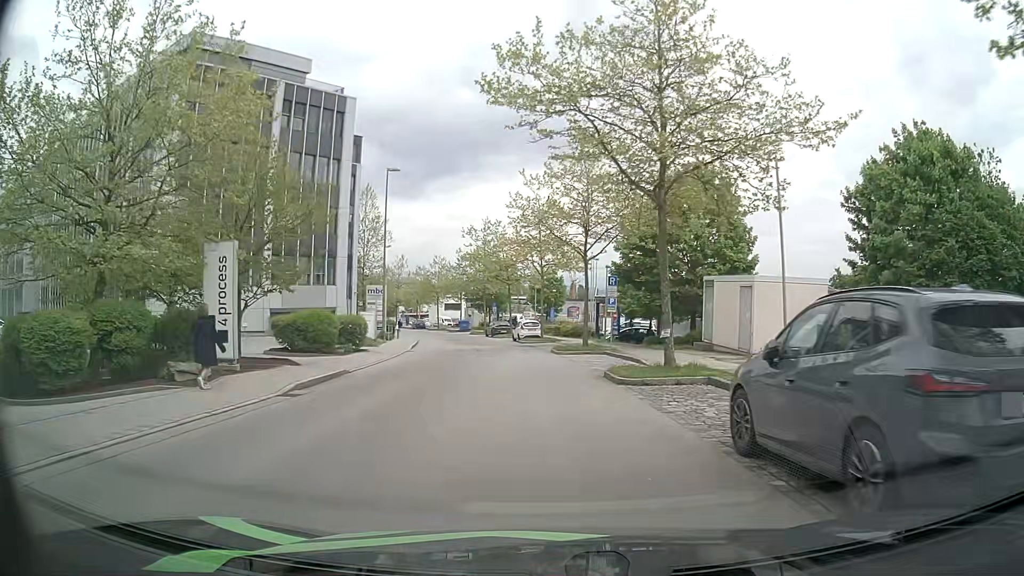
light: Day
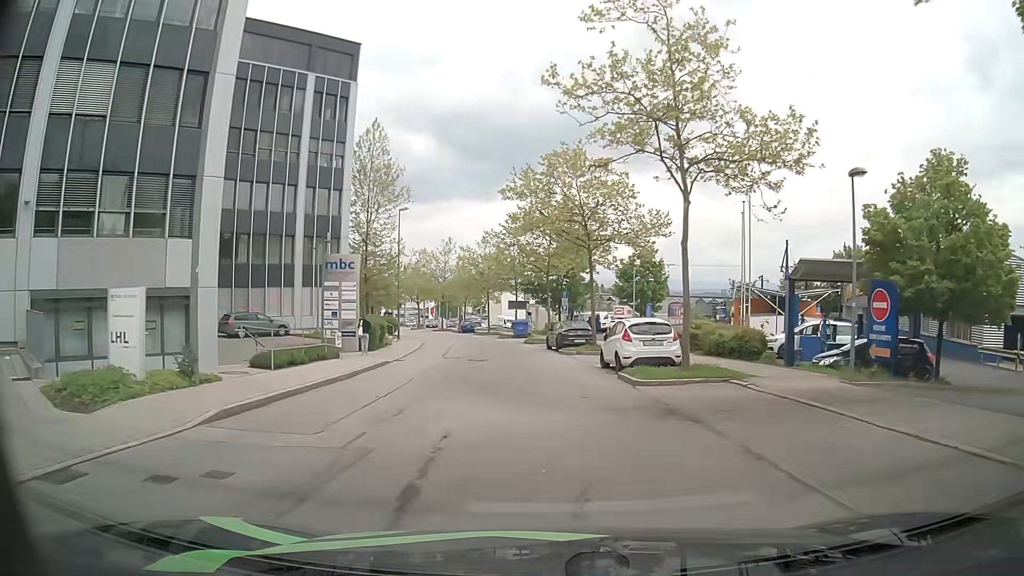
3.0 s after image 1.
(-1.6, +28.0) m; -6°
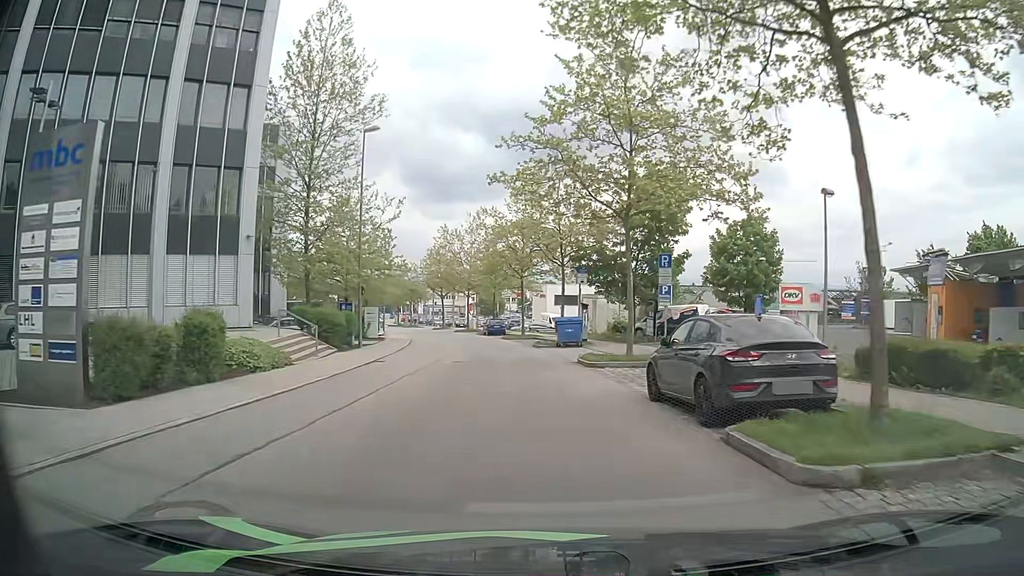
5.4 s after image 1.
(-0.9, +22.6) m; -4°
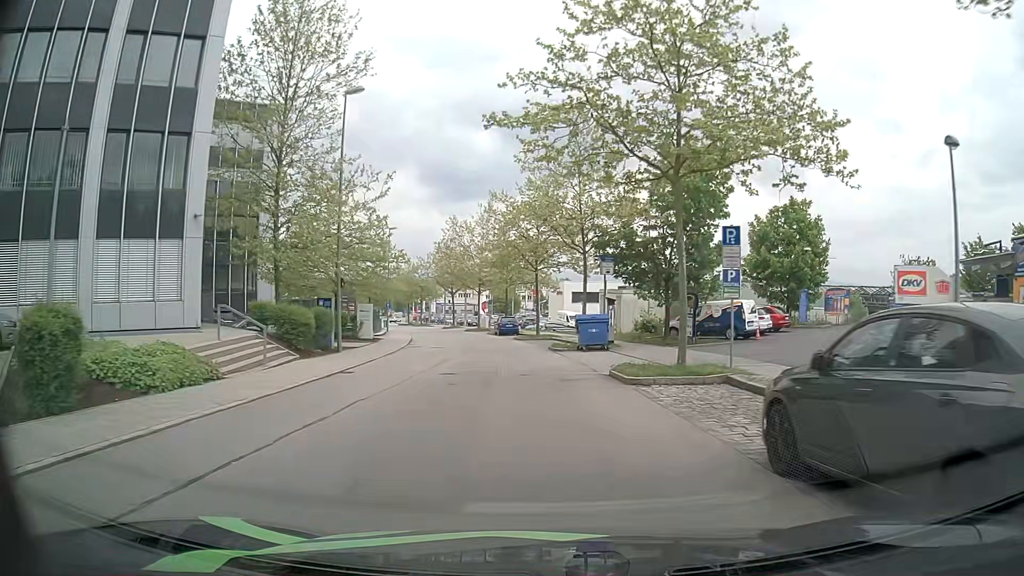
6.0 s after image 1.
(-0.1, +5.6) m; -2°
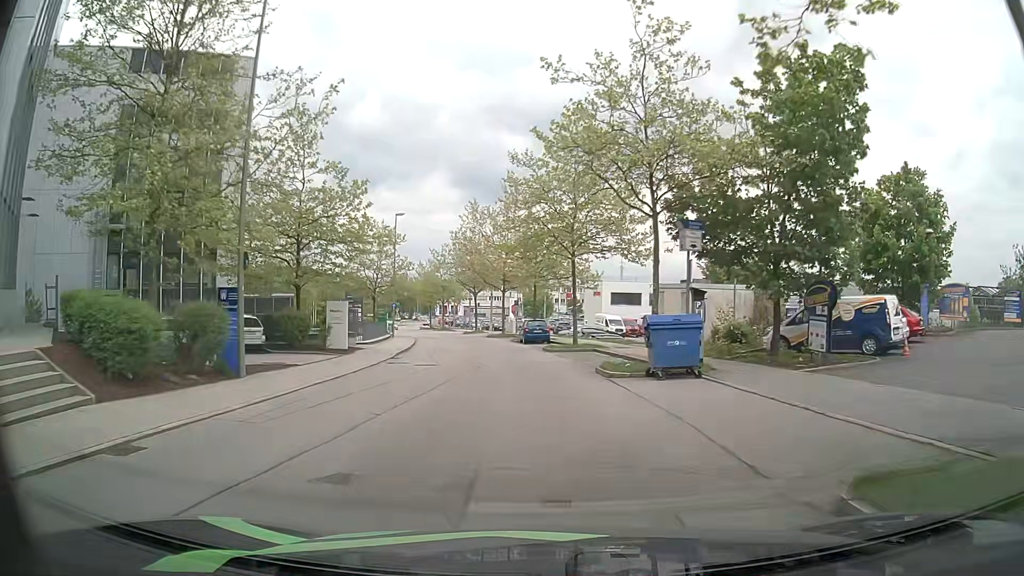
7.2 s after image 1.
(-0.3, +11.1) m; -4°
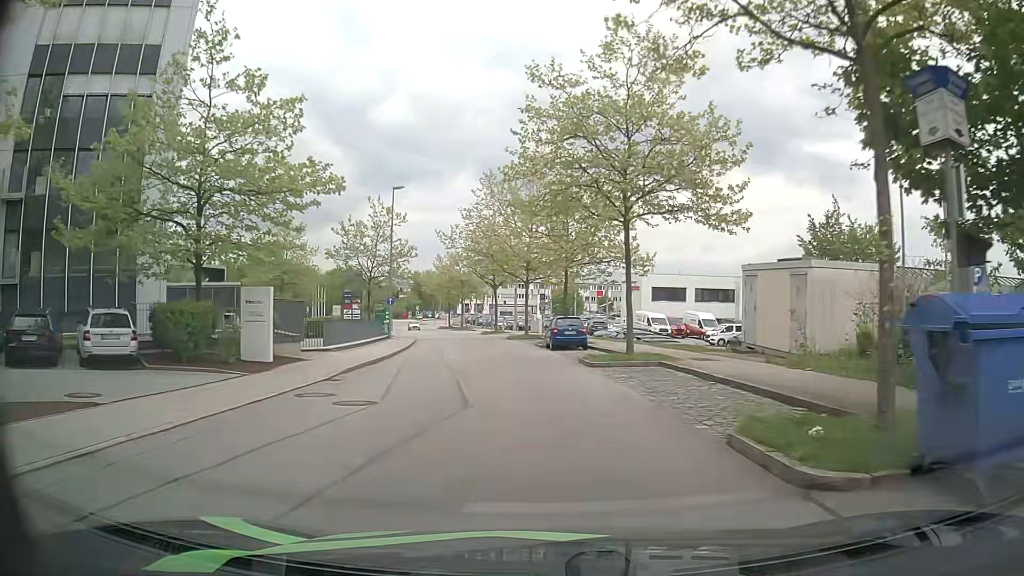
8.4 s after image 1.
(-0.1, +11.0) m; -2°
